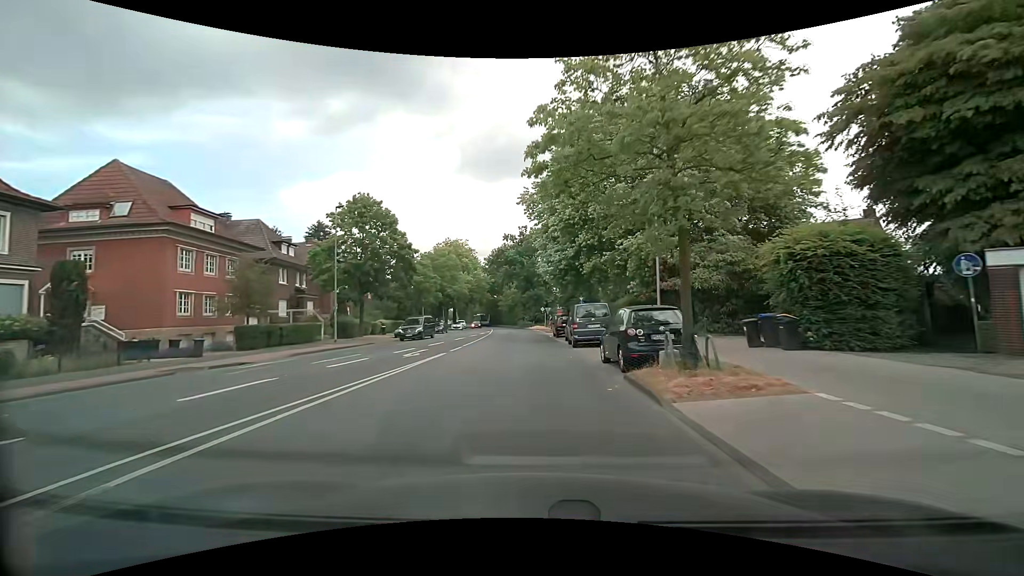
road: tertiary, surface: asphalt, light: Day
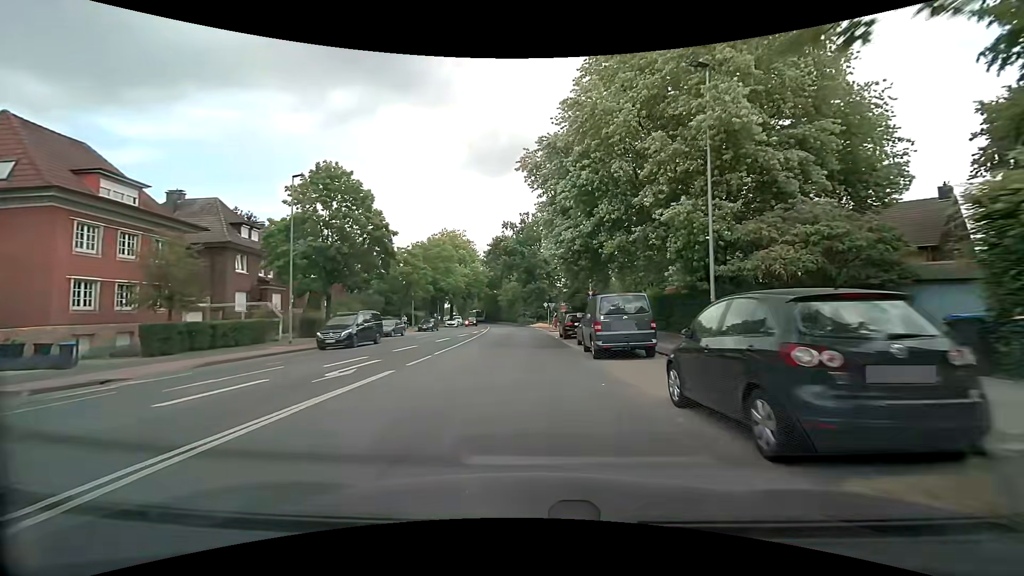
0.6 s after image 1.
(0.0, +7.4) m; 0°
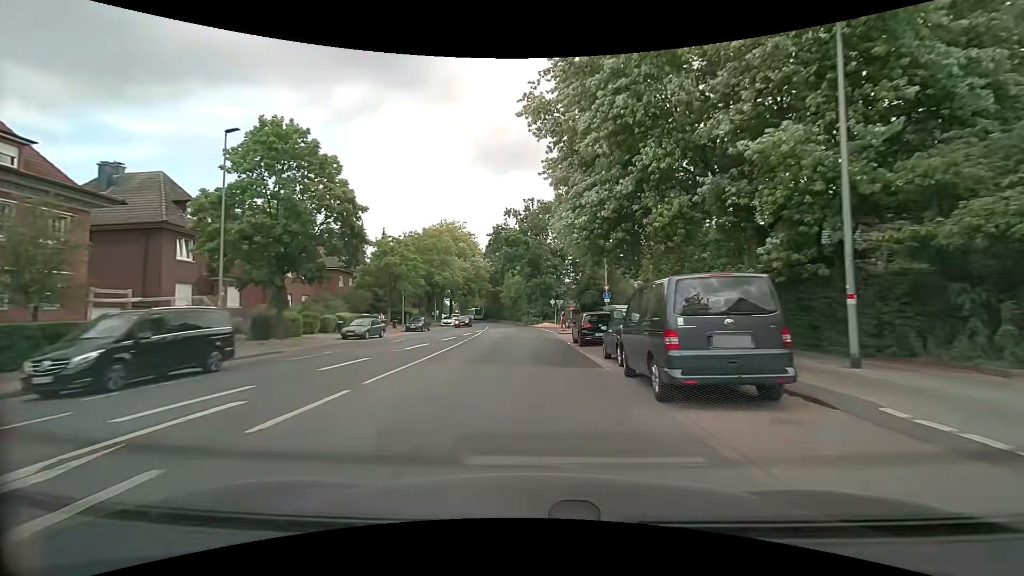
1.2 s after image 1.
(0.0, +7.5) m; -1°
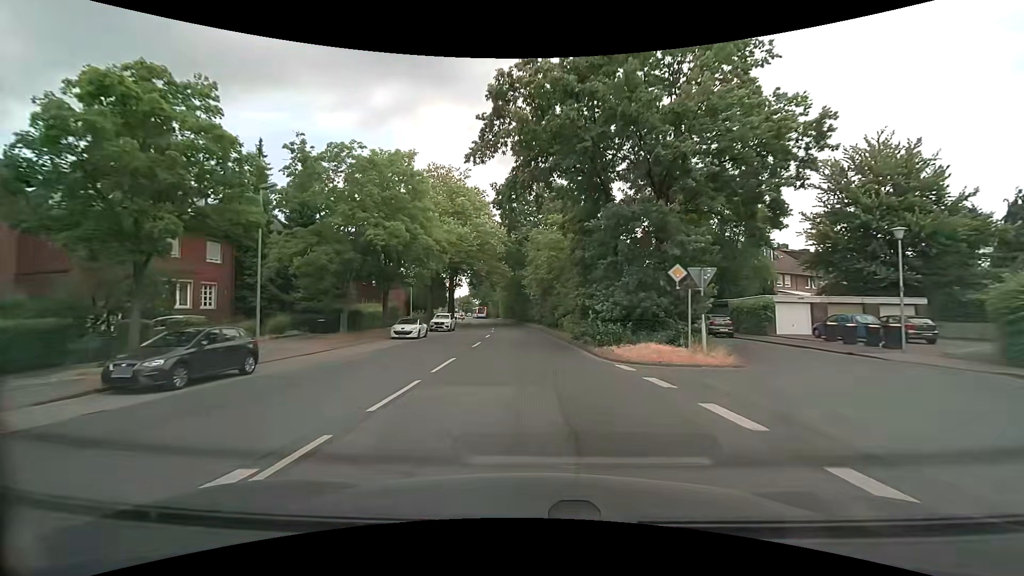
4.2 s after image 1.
(-1.3, +37.1) m; -4°
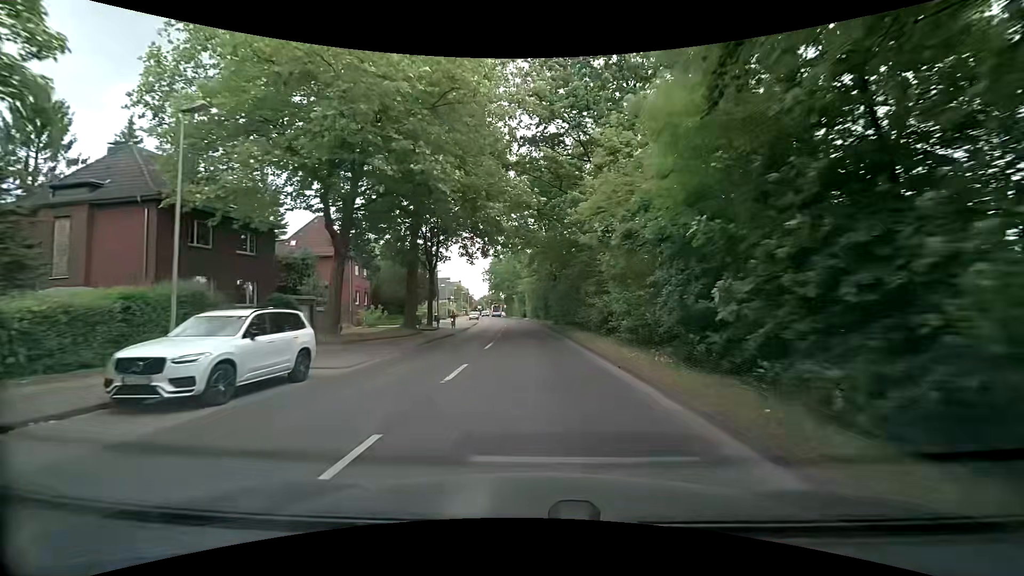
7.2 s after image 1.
(-1.2, +37.9) m; -3°
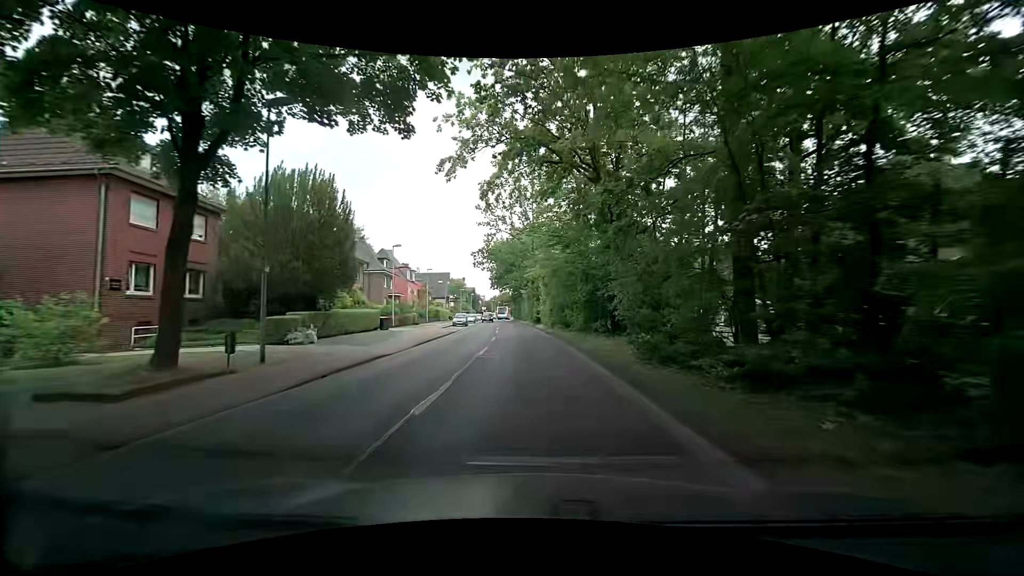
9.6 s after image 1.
(-0.8, +30.5) m; -2°
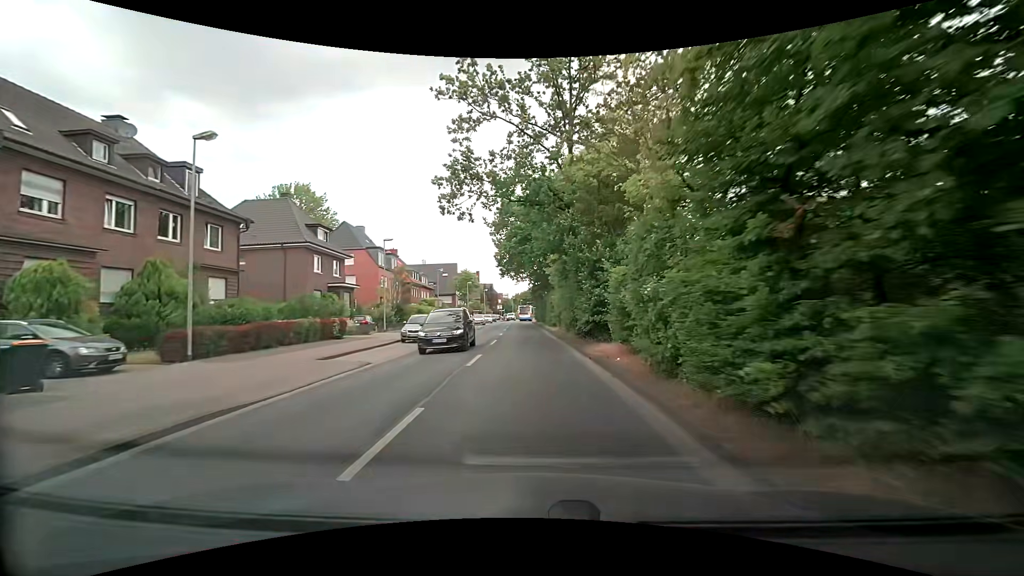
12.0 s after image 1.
(-0.9, +30.3) m; -3°
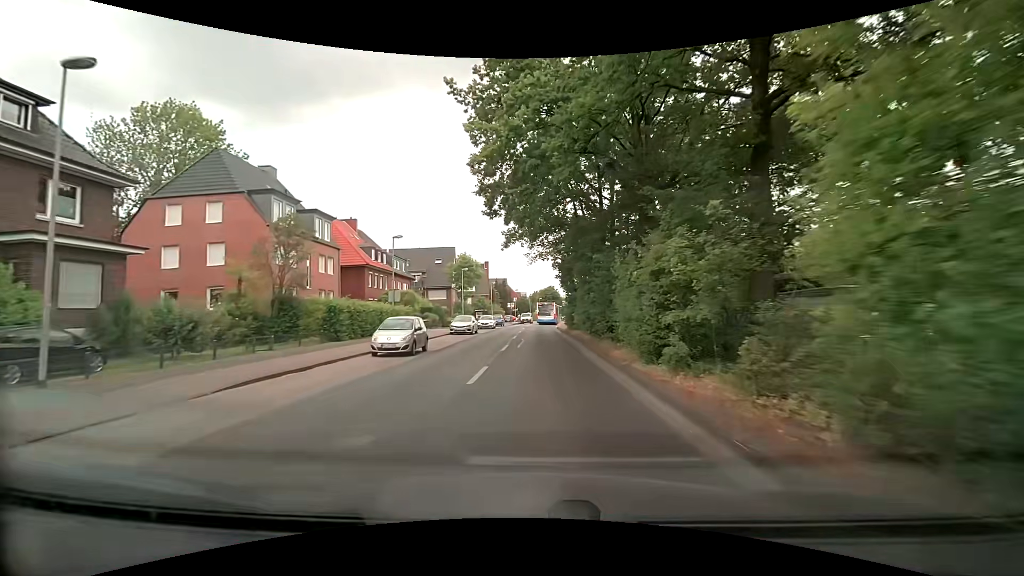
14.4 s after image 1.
(-0.8, +30.4) m; -2°
